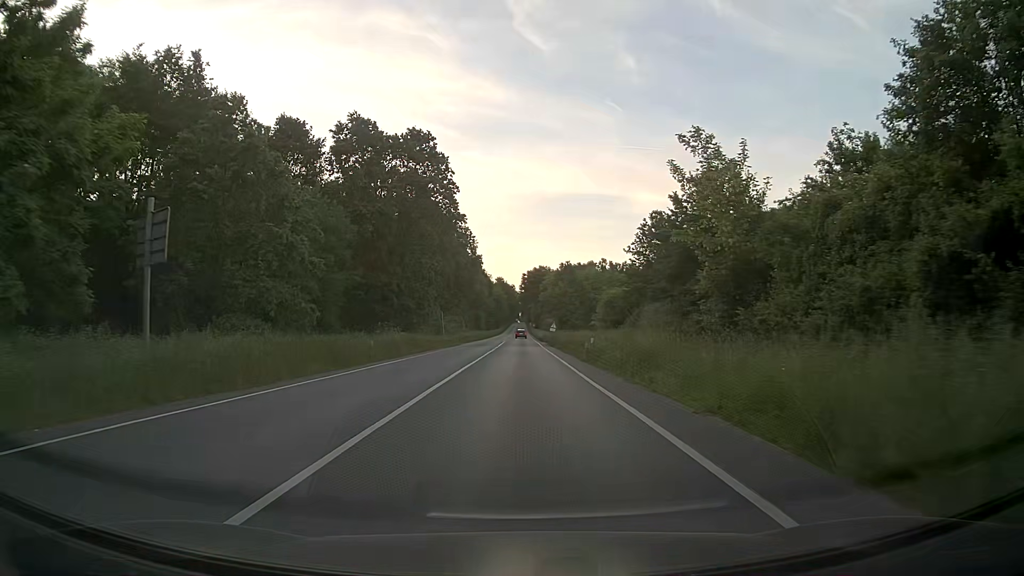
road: primary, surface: asphalt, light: Day
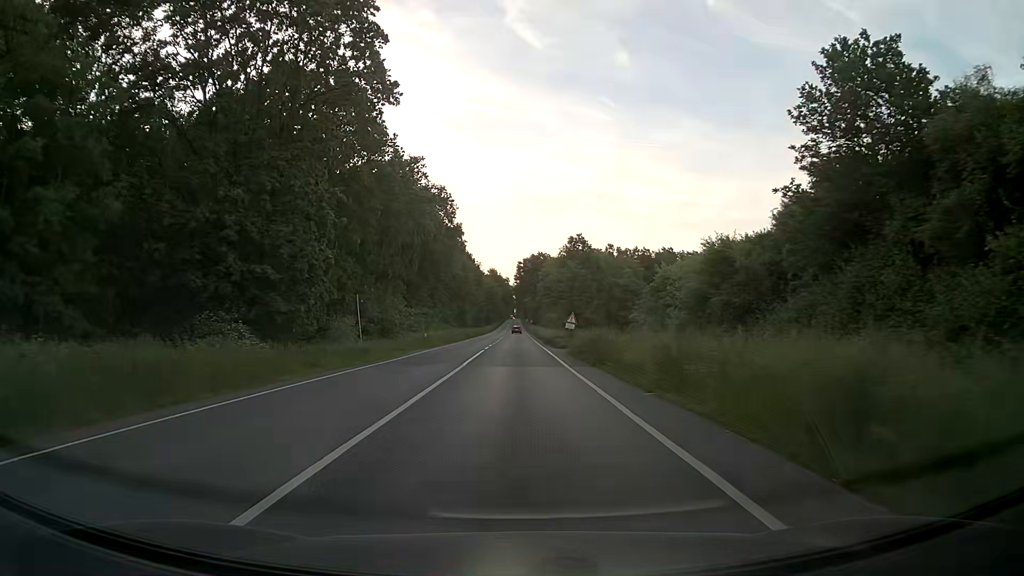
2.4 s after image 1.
(+0.1, +32.0) m; 0°
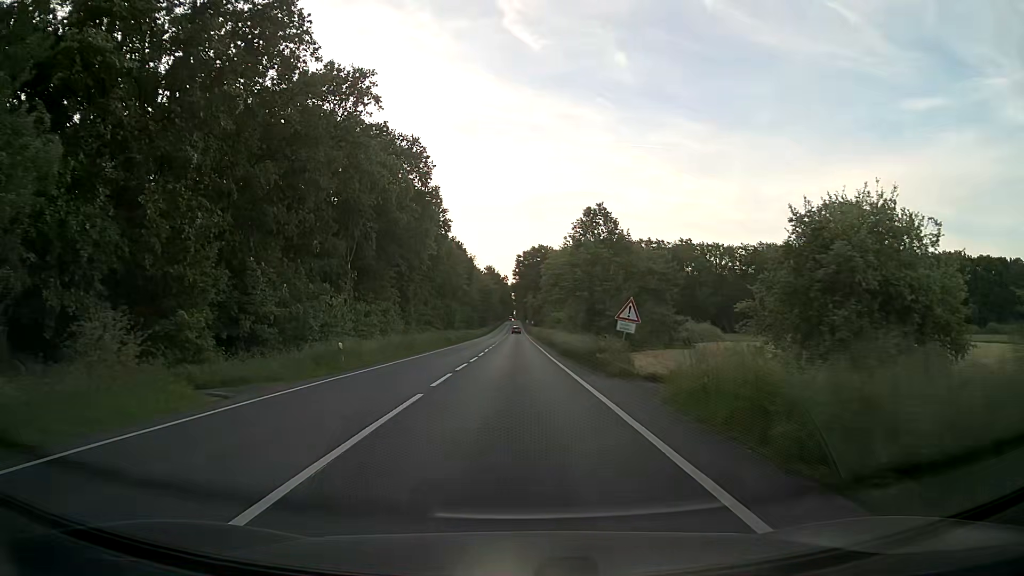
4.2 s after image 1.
(+0.1, +24.0) m; 0°
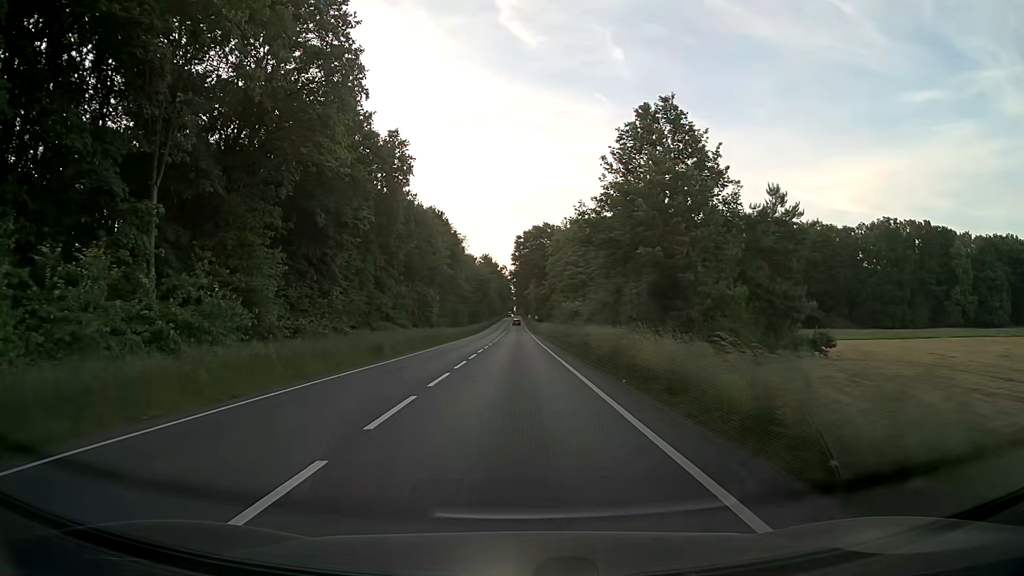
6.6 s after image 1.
(+0.1, +31.7) m; 0°
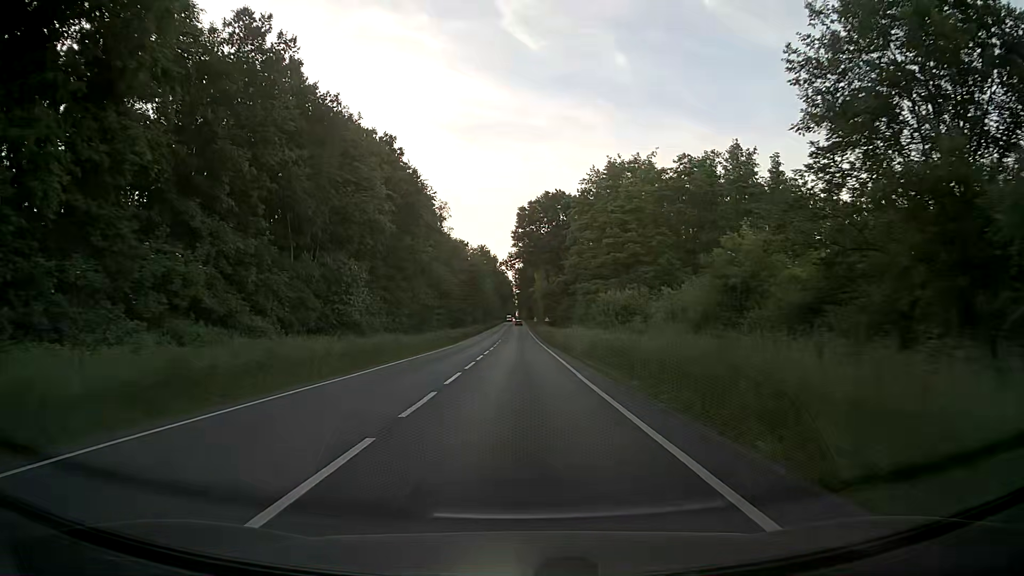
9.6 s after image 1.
(-0.3, +41.7) m; 0°
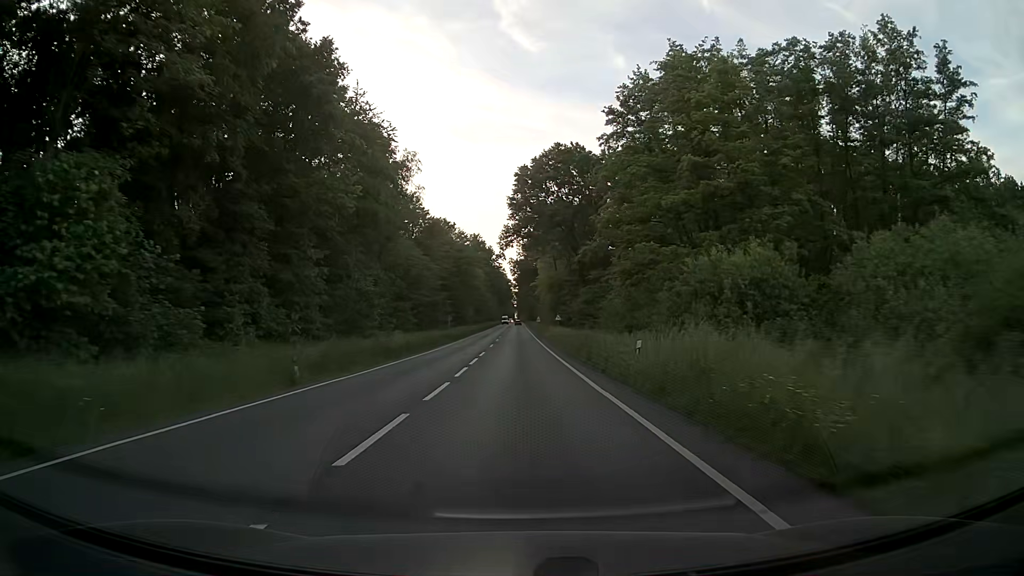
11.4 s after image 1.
(-0.1, +28.8) m; 0°
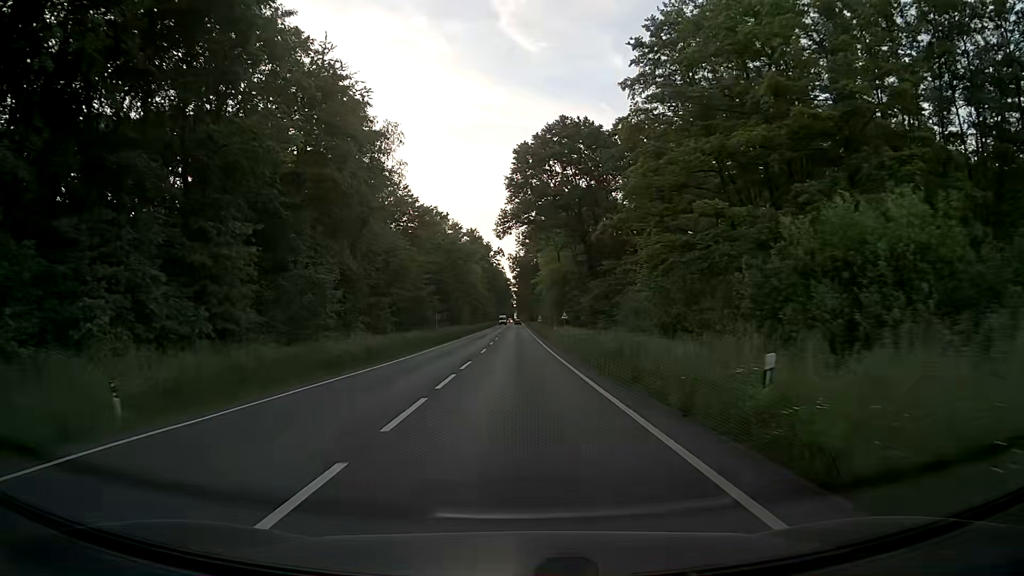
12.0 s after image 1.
(0.0, +10.1) m; 0°
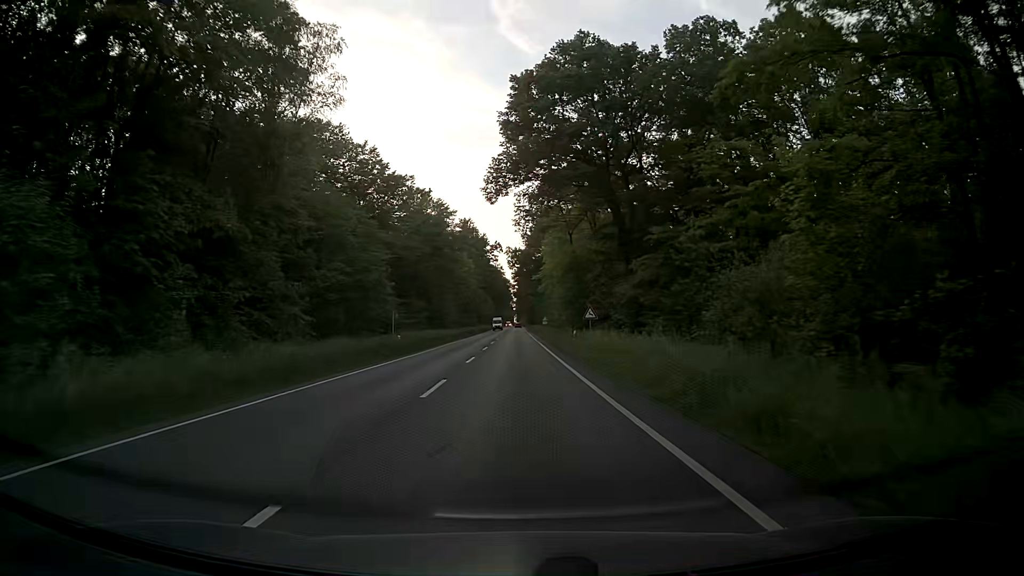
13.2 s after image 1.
(0.0, +20.8) m; 0°
(0, +10) (0, +20) (0, +30) (0, +40) (0, +50) (0, +60) (0, +70) (0, +80) (0, +90) (0, +100) m
